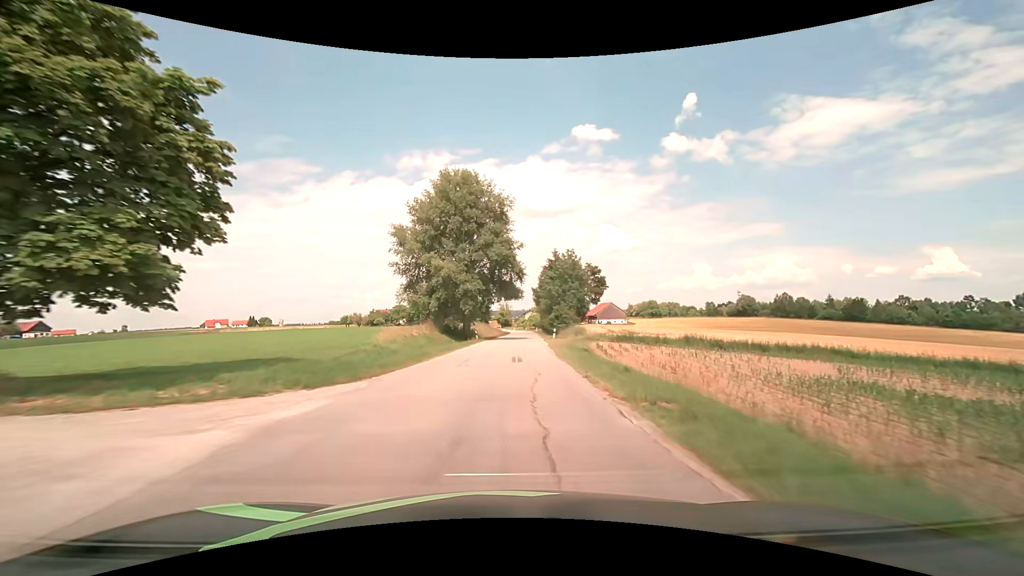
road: tertiary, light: Day
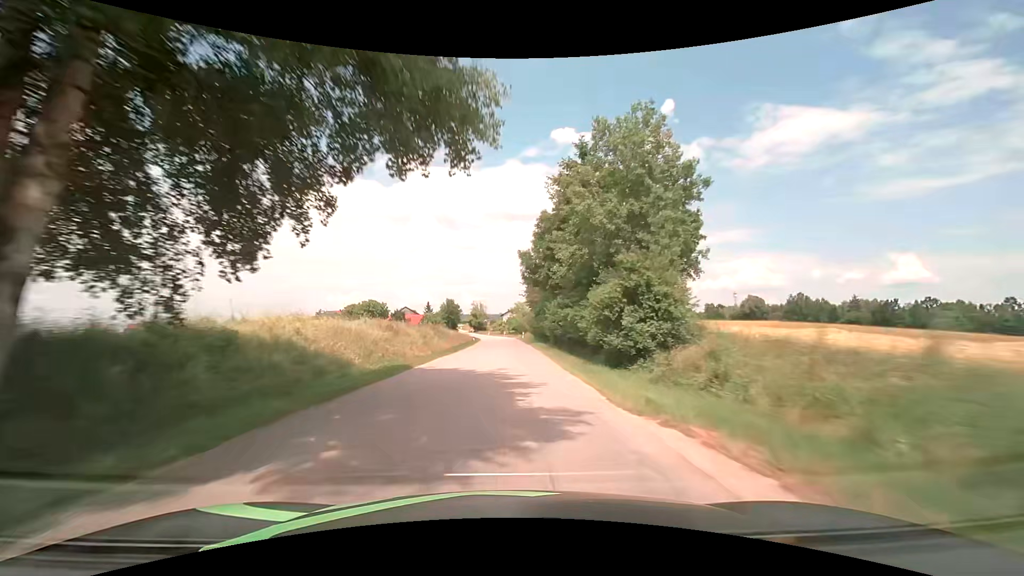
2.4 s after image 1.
(+1.6, +47.4) m; +3°
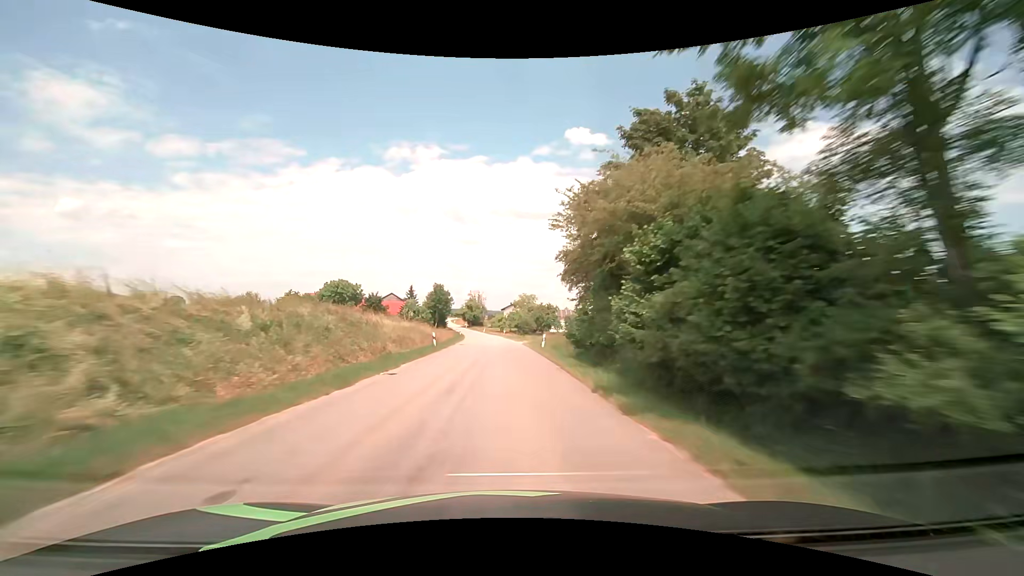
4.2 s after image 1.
(-0.1, +38.4) m; 0°
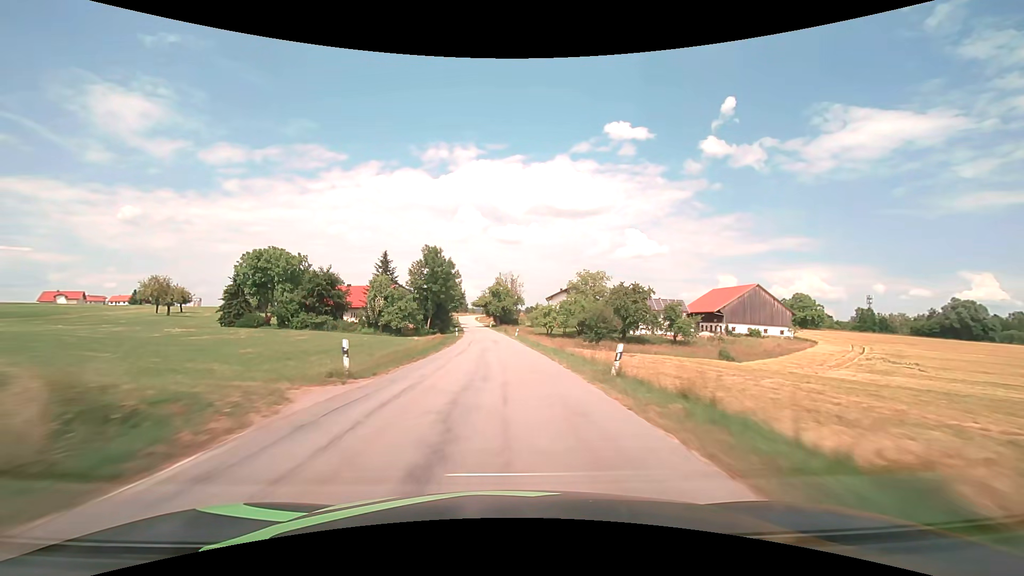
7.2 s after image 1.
(-1.9, +69.1) m; -4°
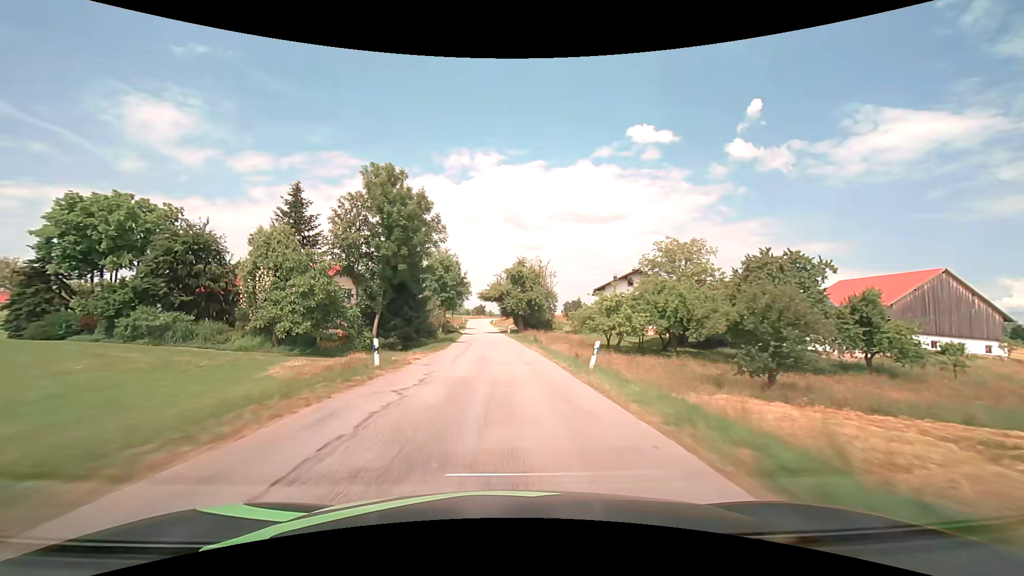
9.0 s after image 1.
(-0.9, +41.5) m; -2°
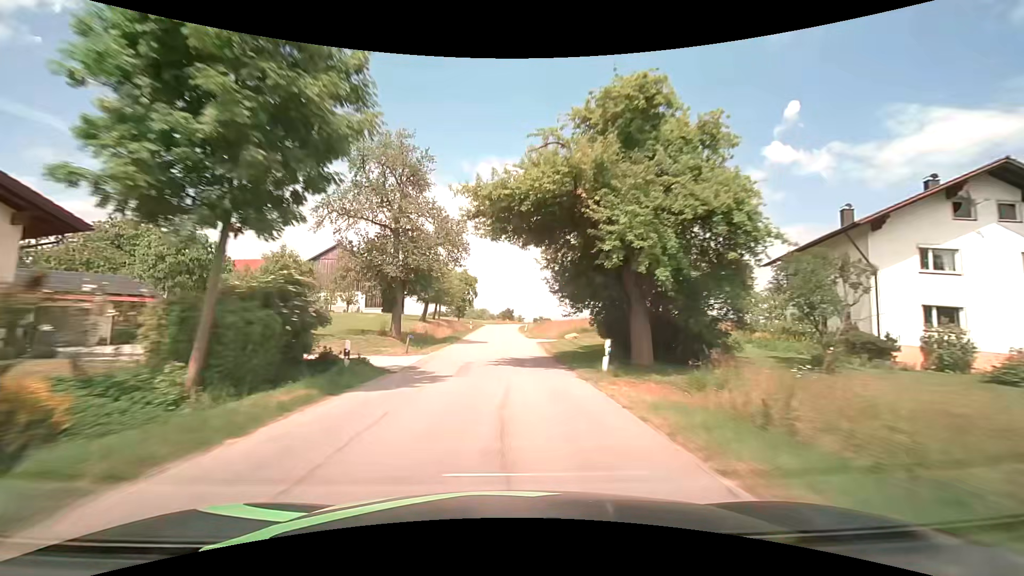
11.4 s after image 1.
(-1.5, +51.9) m; -3°
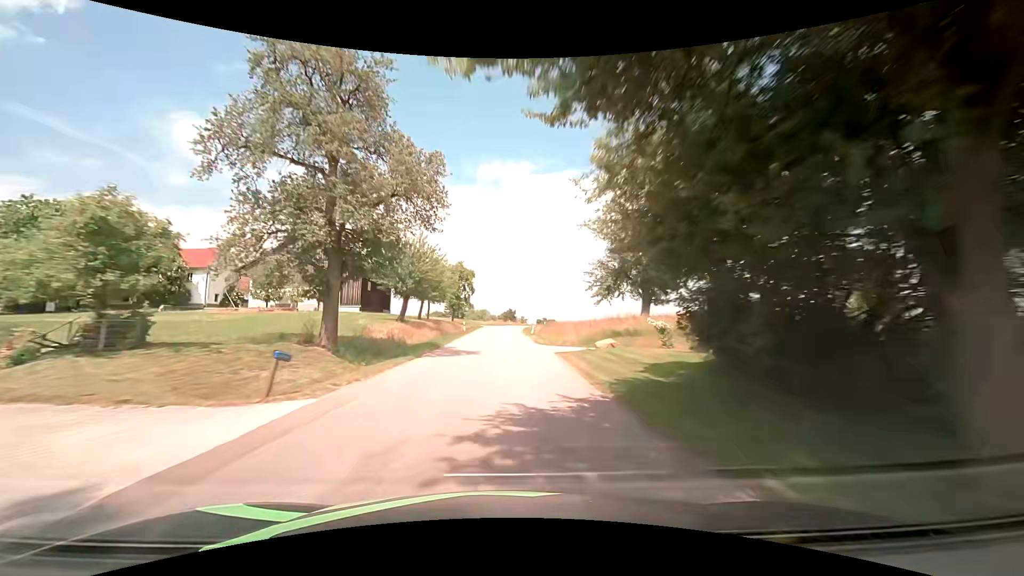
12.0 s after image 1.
(-0.1, +12.2) m; -1°
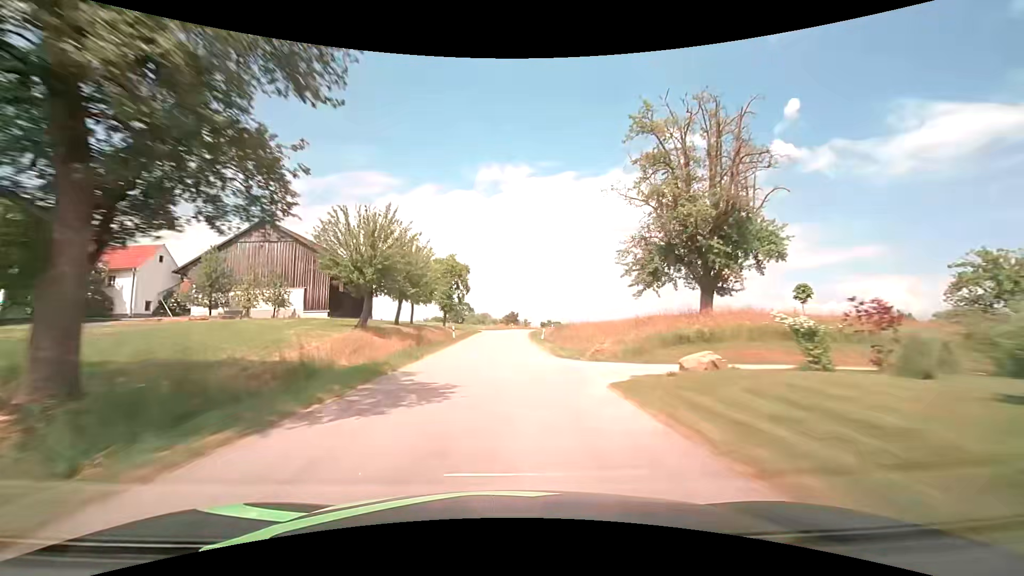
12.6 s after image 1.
(+0.1, +11.9) m; 0°
(0, +10) (0, +20) (0, +30) (0, +40) (+1, +50) (+1, +60) (+2, +70) (+4, +80) (+6, +90) (+8, +99) m
